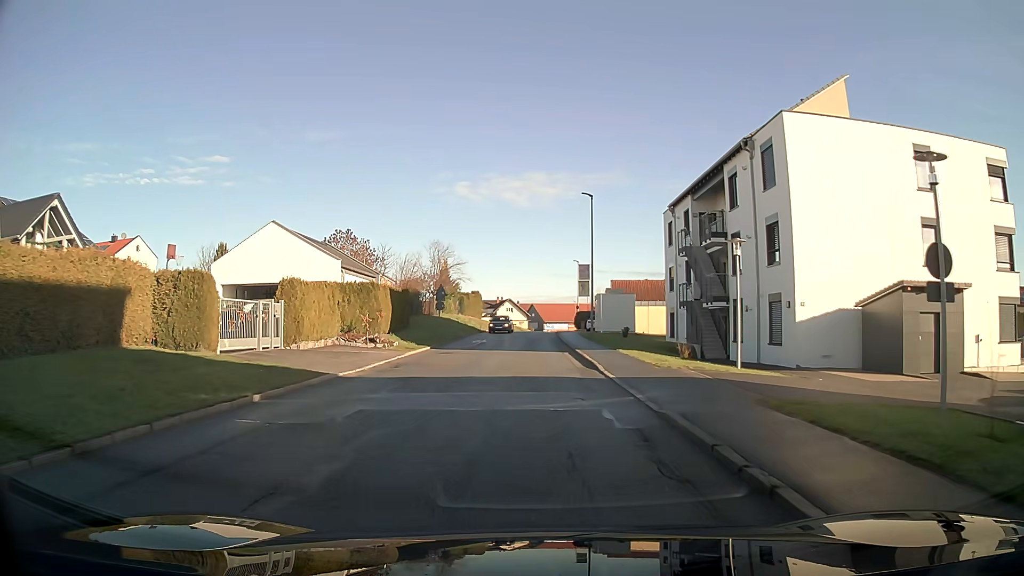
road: tertiary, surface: asphalt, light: Day
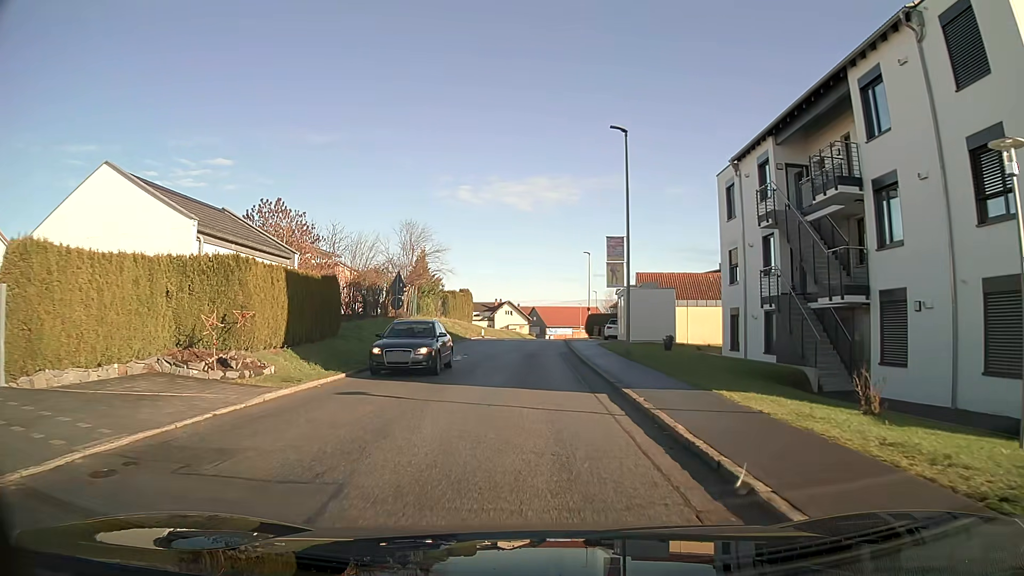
(0.0, +13.8) m; -1°
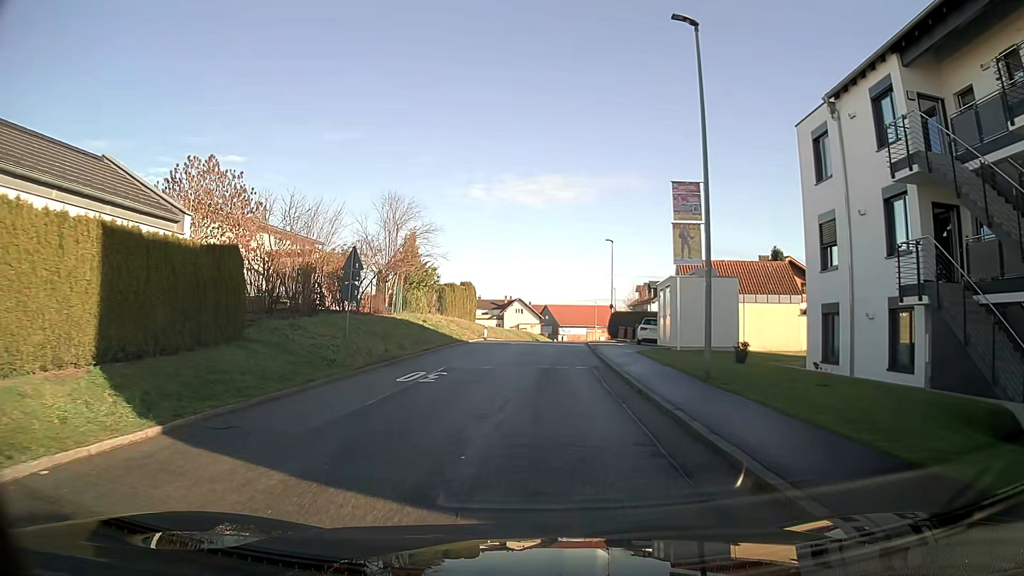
(-0.1, +9.2) m; -1°
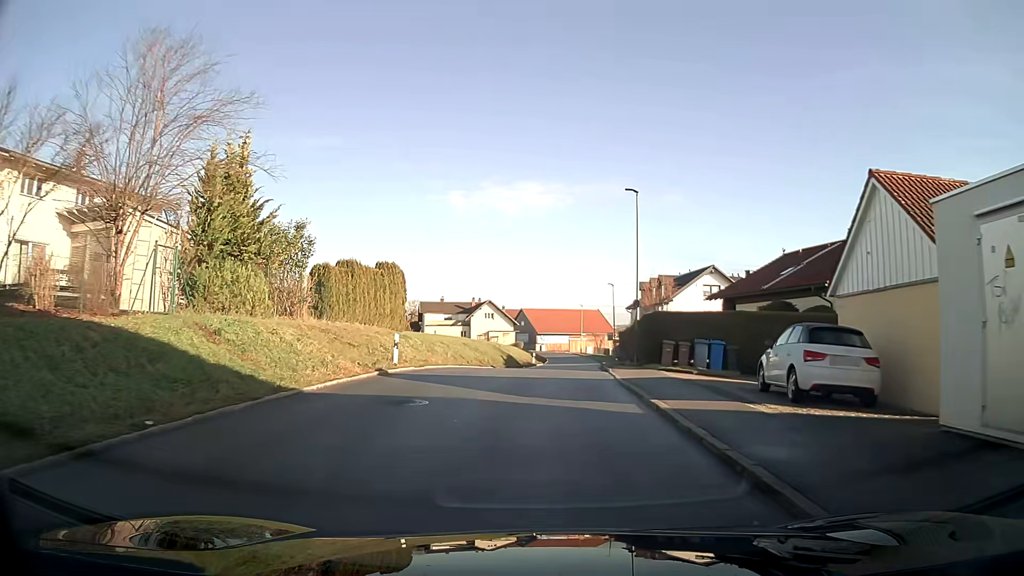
(+0.4, +23.1) m; +2°
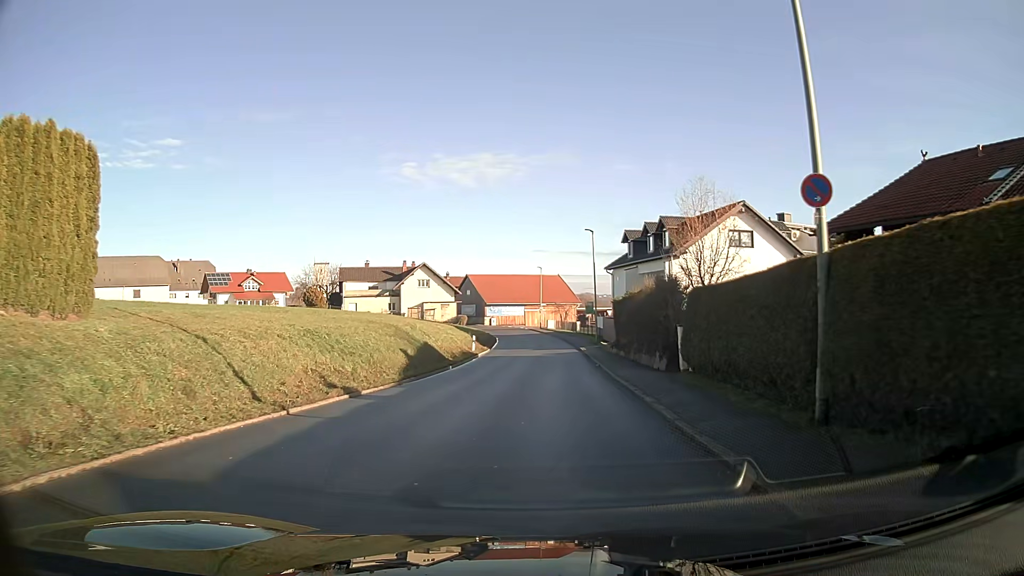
(+0.8, +23.3) m; +4°
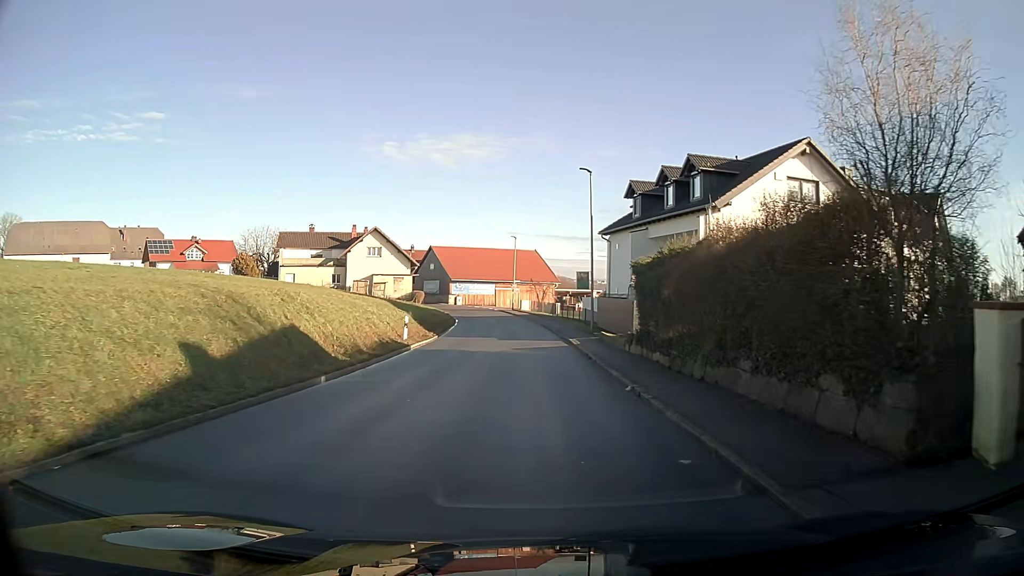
(+0.3, +14.7) m; +2°
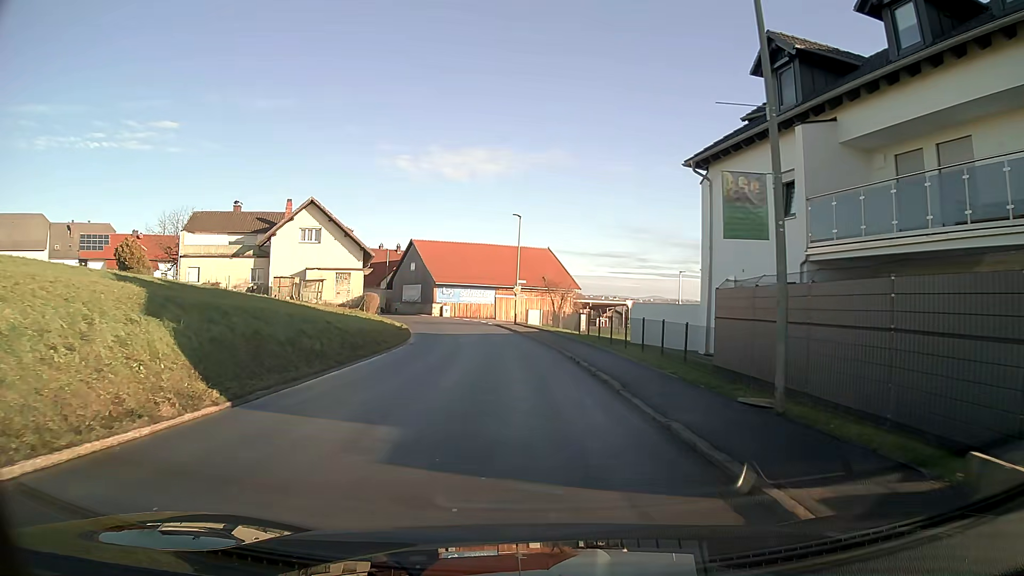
(-0.1, +24.3) m; -1°
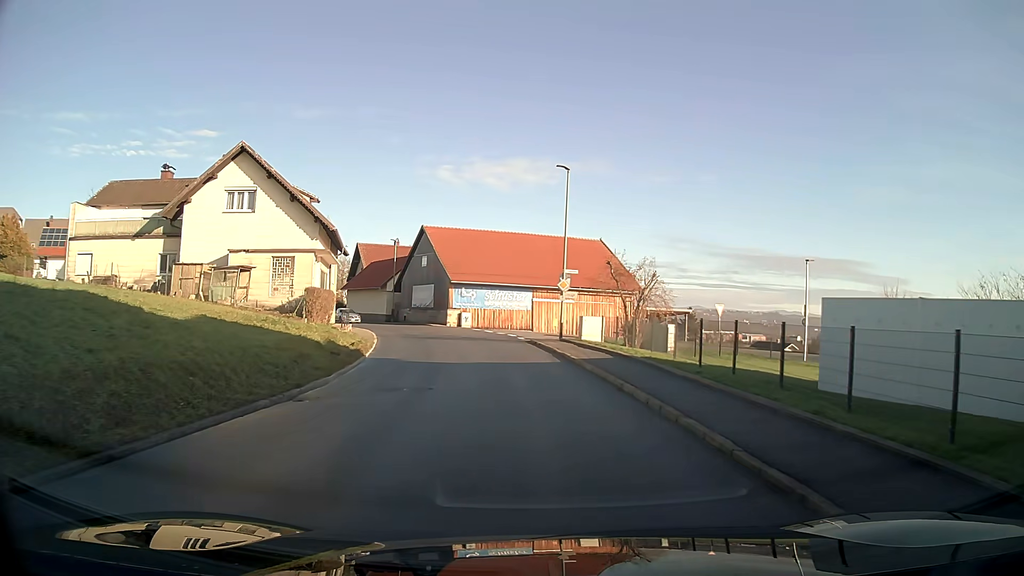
(-0.6, +18.5) m; -3°
(0, +10) (-1, +20) (-2, +30) (-4, +40) (-8, +49) (-13, +57) (-19, +66) (-24, +75) (-28, +83) (-32, +93) m
